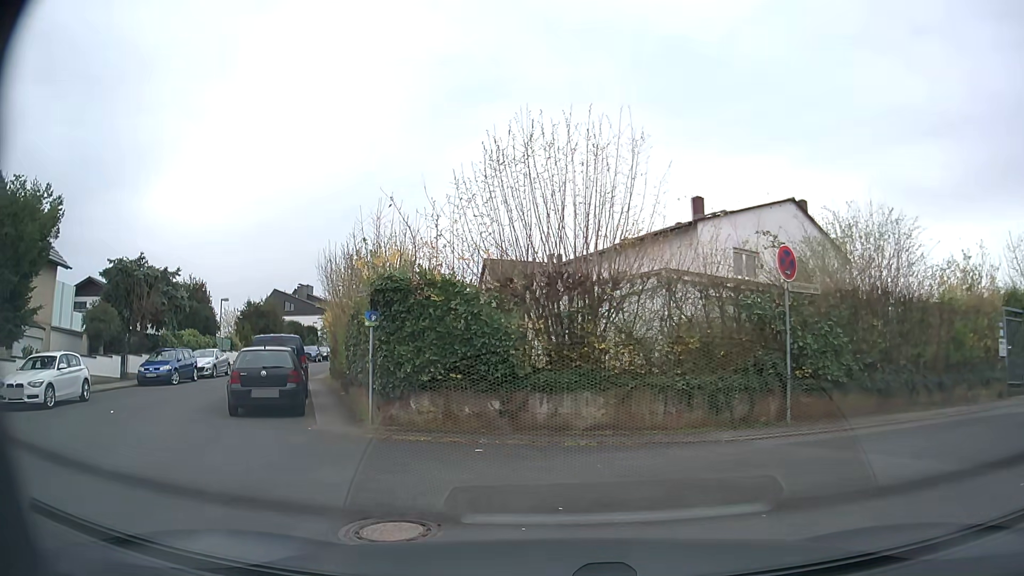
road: residential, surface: asphalt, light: Day
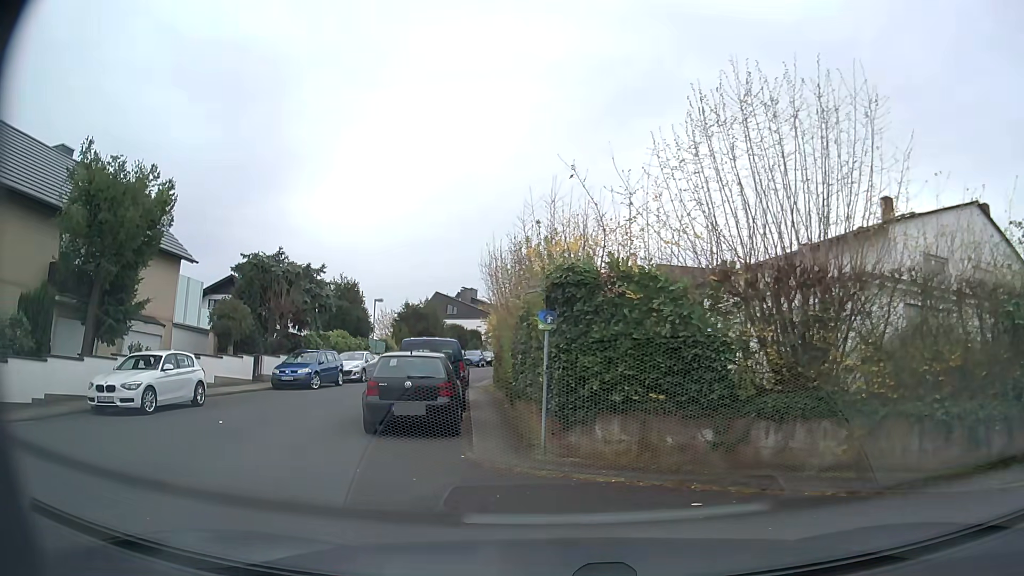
(-0.2, +2.5) m; -15°
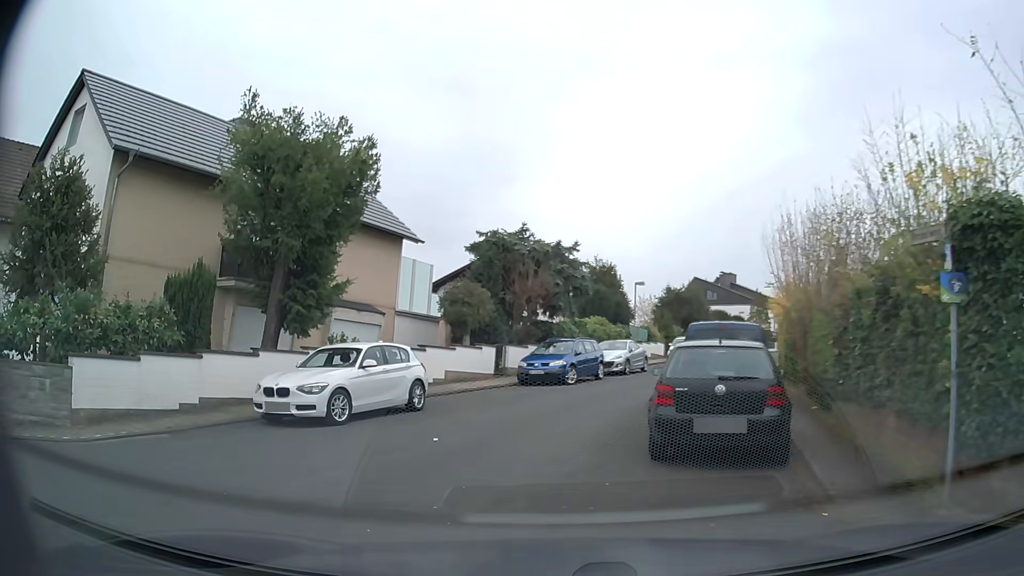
(-0.8, +3.9) m; -20°
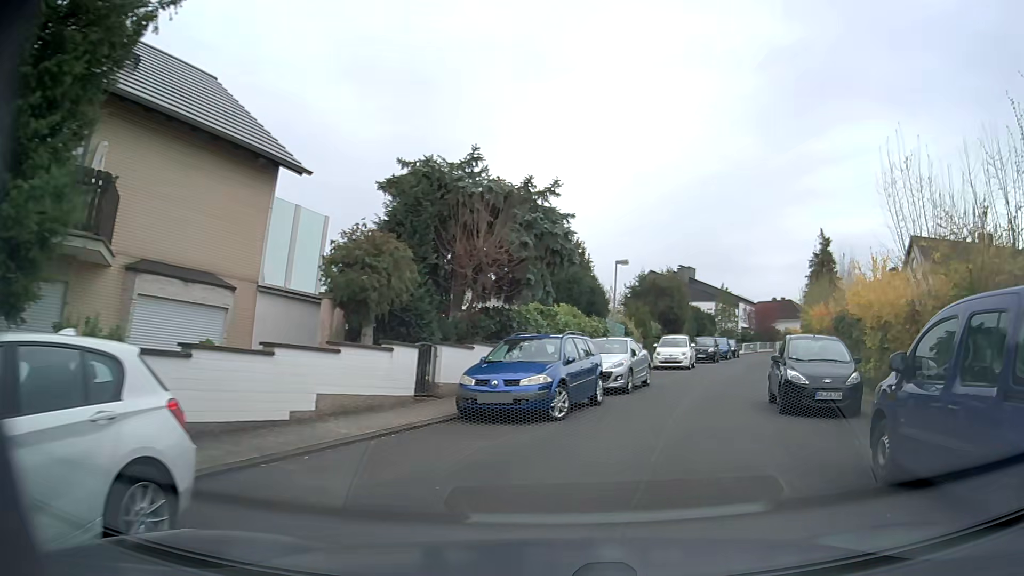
(-1.2, +10.4) m; +4°
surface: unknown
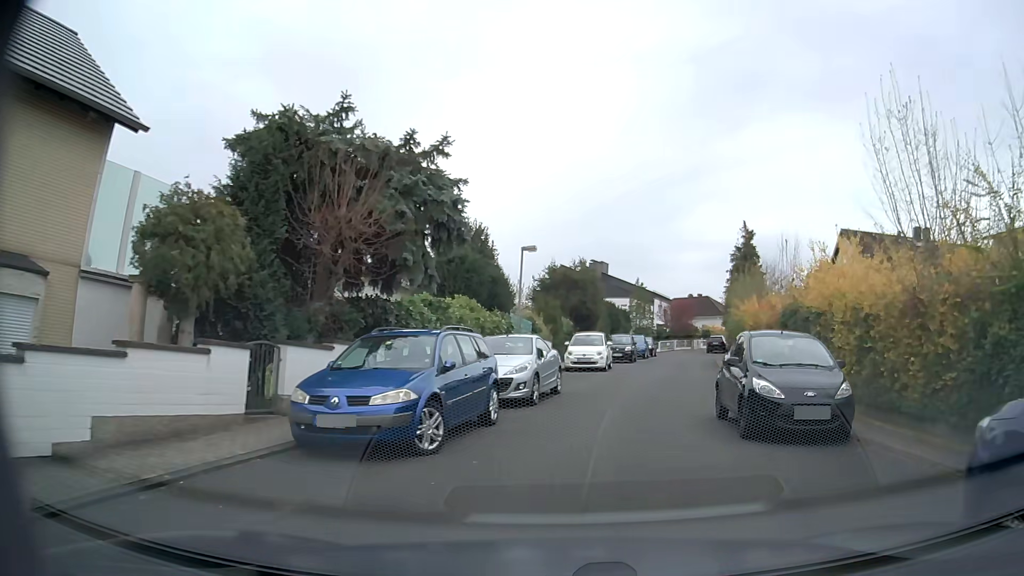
(+0.2, +3.6) m; +7°
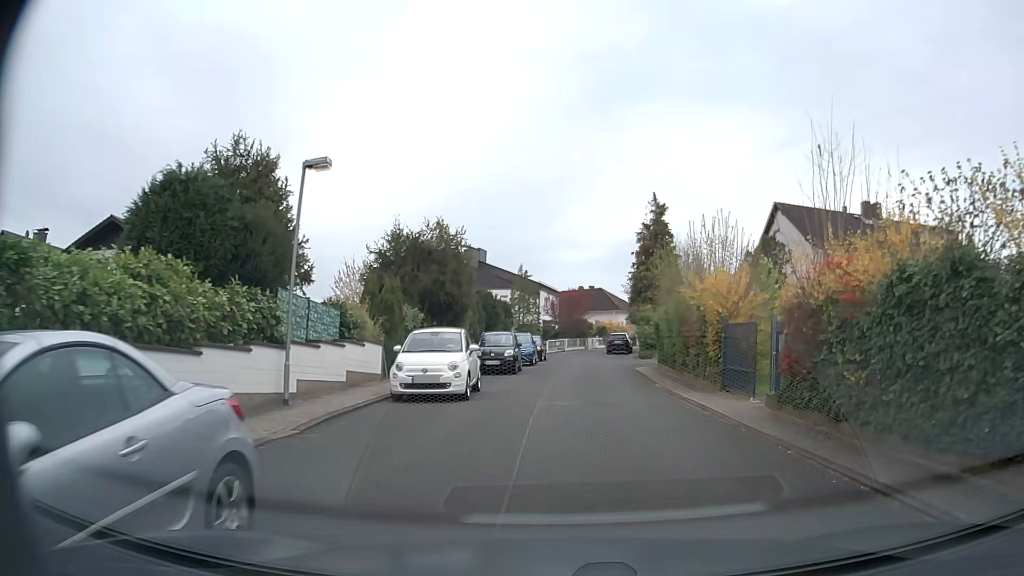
(+1.1, +12.2) m; +10°
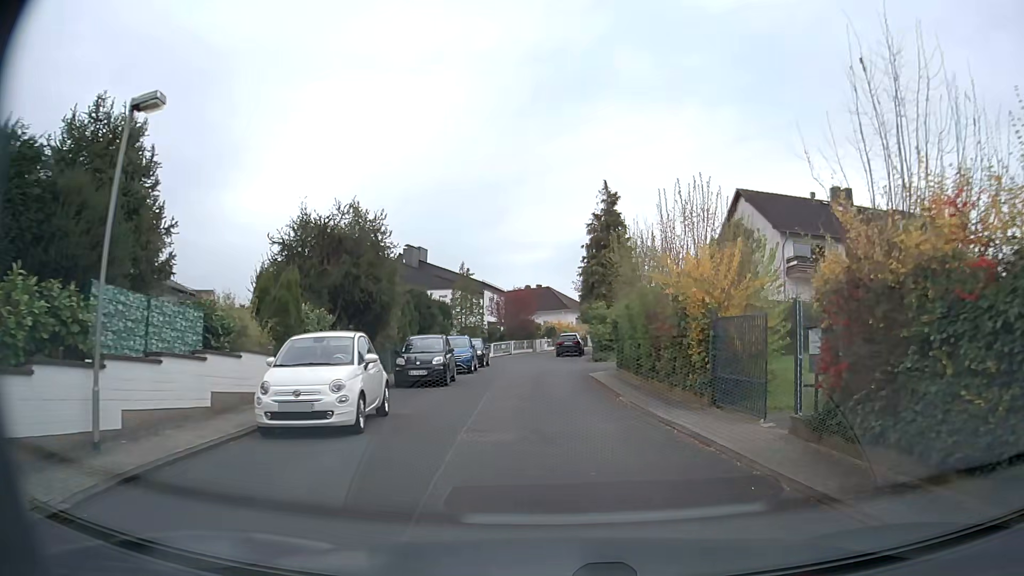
(+0.2, +4.2) m; +3°
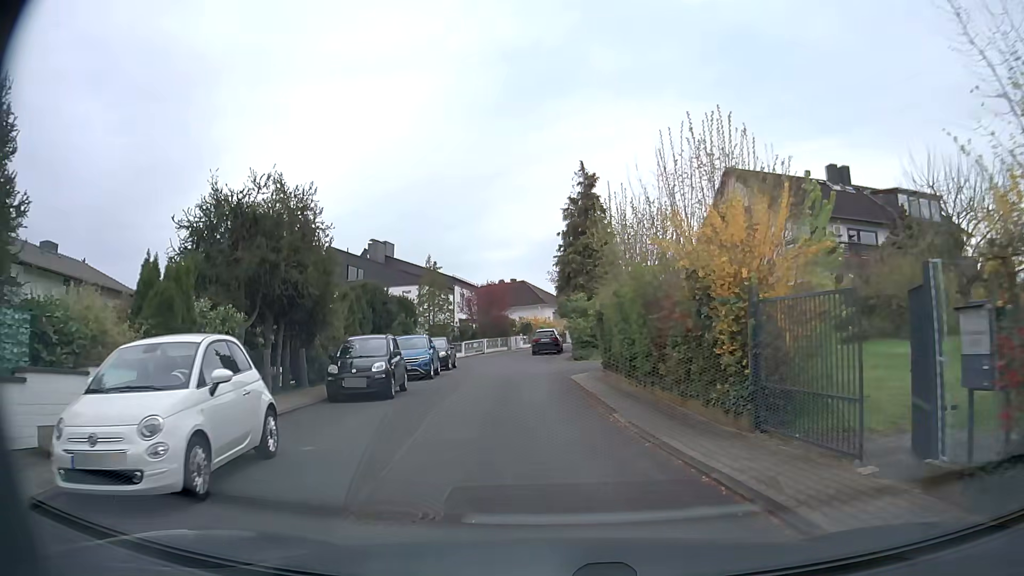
(+0.2, +4.2) m; +3°
